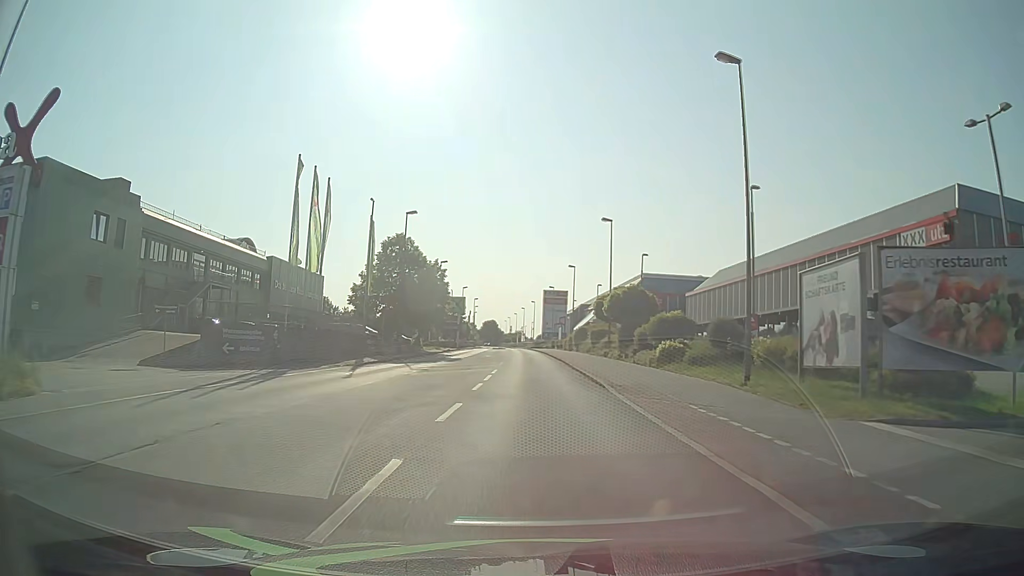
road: tertiary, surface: asphalt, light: Day
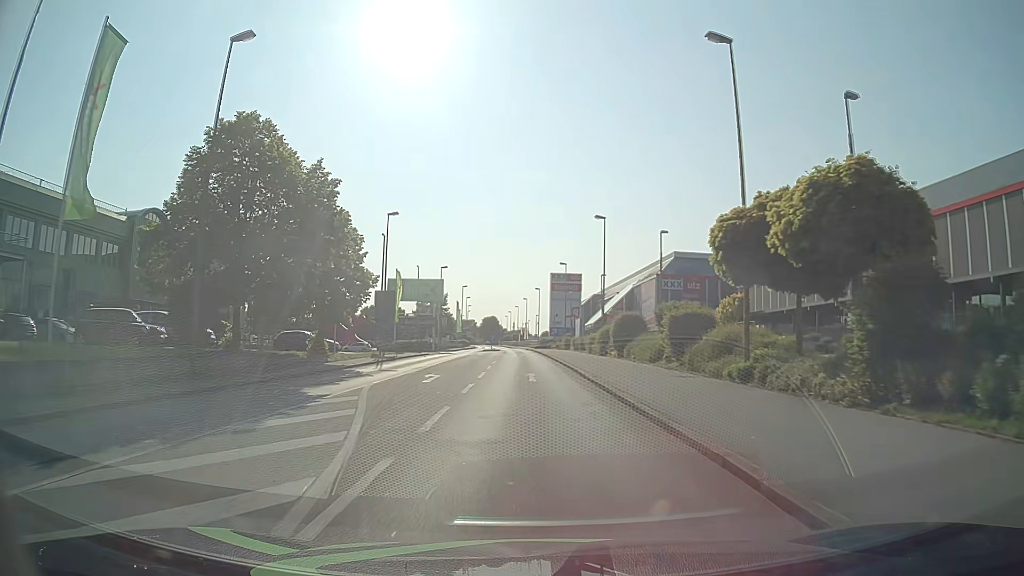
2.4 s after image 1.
(-0.2, +30.6) m; 0°
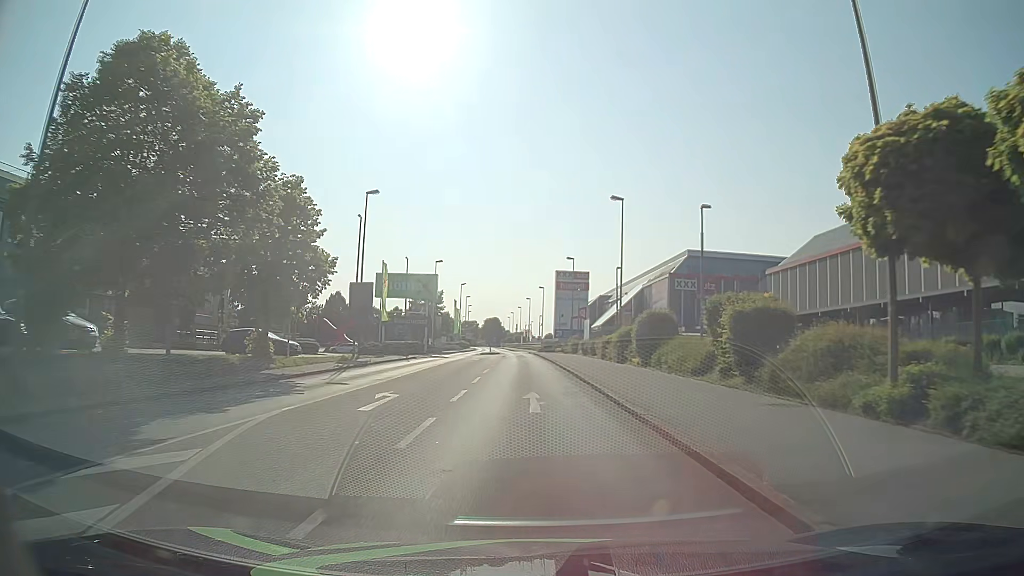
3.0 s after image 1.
(-0.1, +7.7) m; -1°
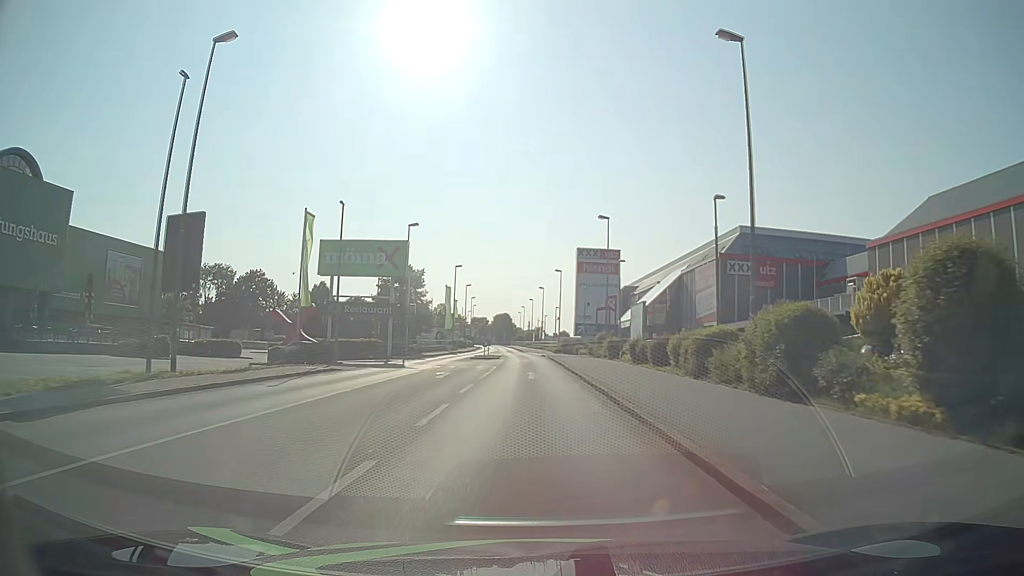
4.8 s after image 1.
(-0.1, +23.0) m; -1°
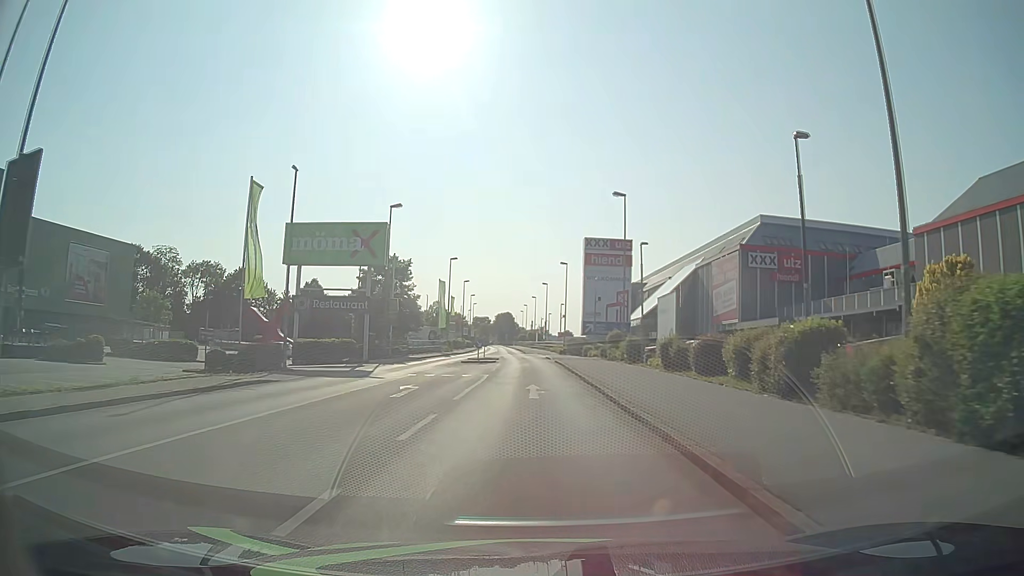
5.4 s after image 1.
(0.0, +7.7) m; -1°
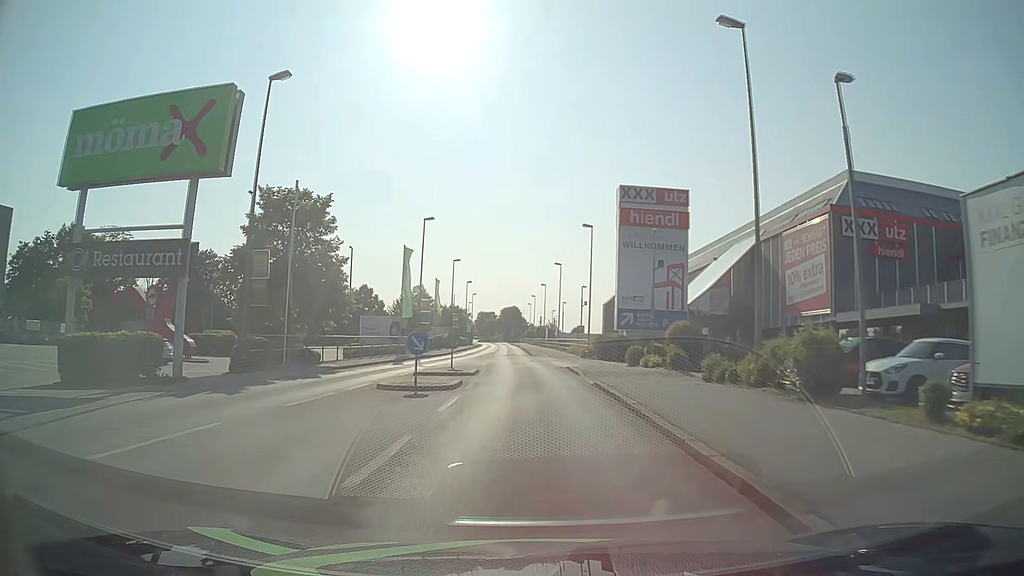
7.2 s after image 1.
(-0.1, +23.0) m; -1°
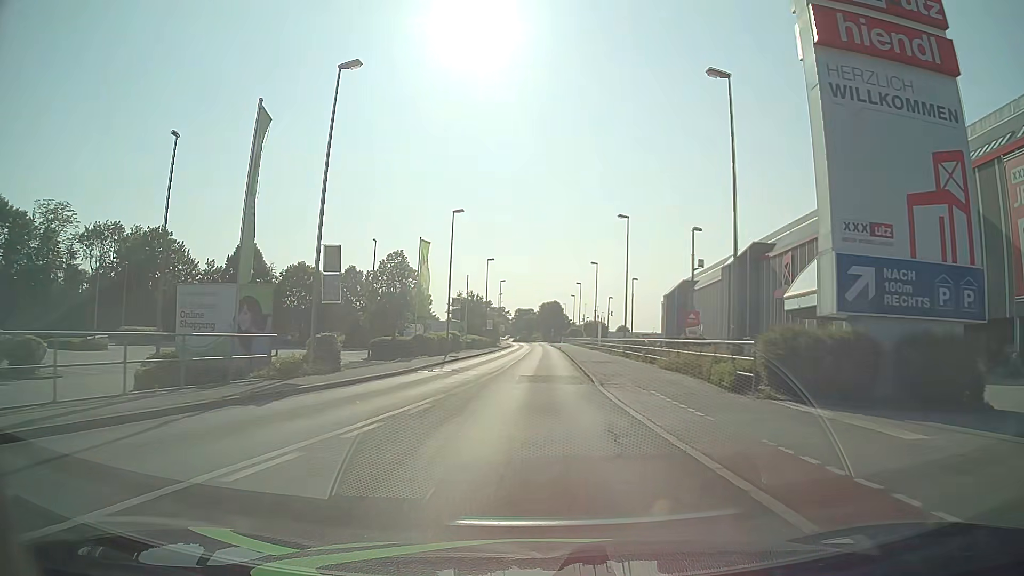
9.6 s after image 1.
(-0.6, +30.7) m; -4°
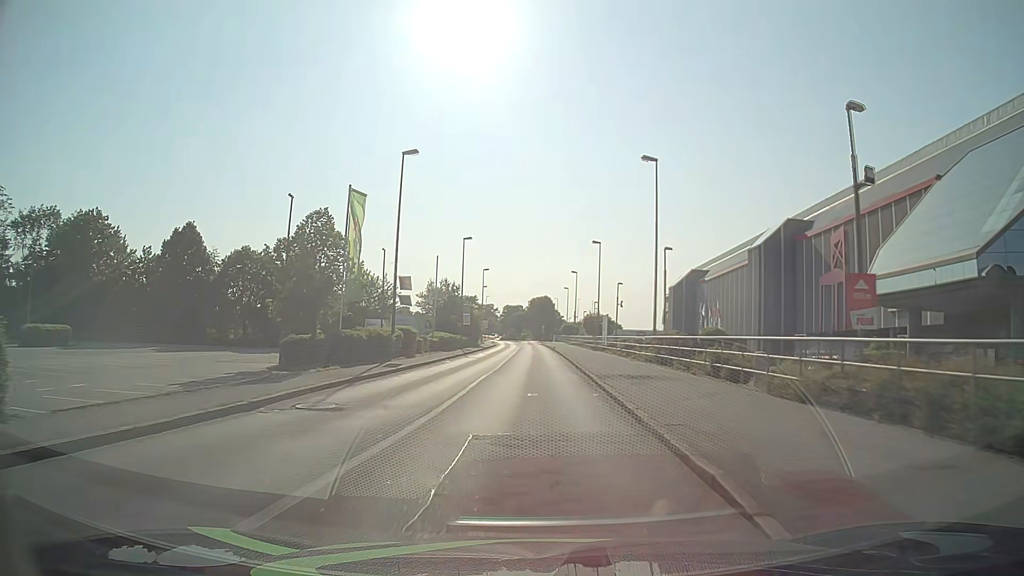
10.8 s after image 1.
(+0.1, +15.3) m; +1°
(0, +10) (0, +20) (0, +30) (0, +40) (0, +50) (0, +60) (0, +70) (0, +80) (0, +90) (0, +100) m
